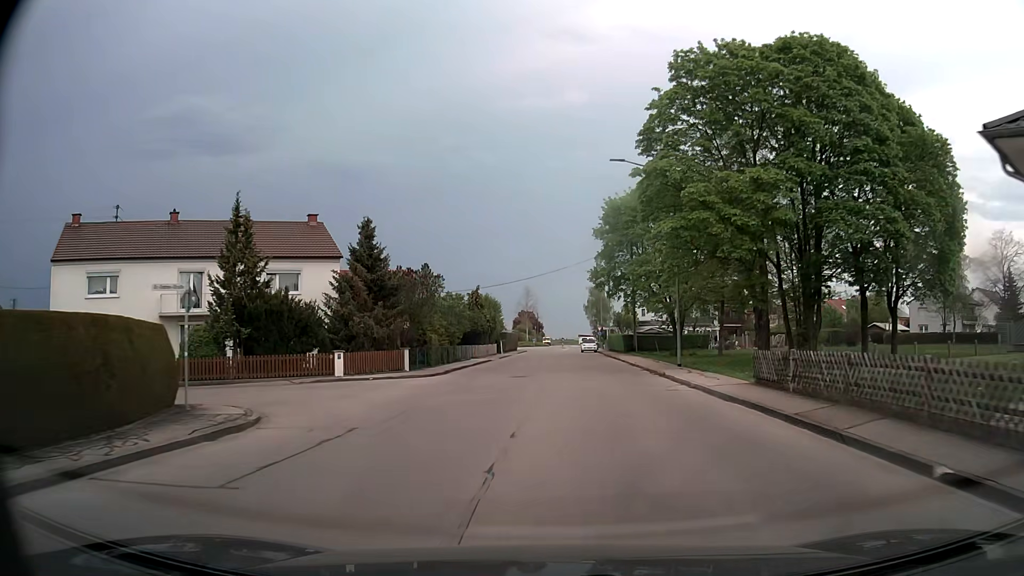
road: tertiary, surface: asphalt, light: Day
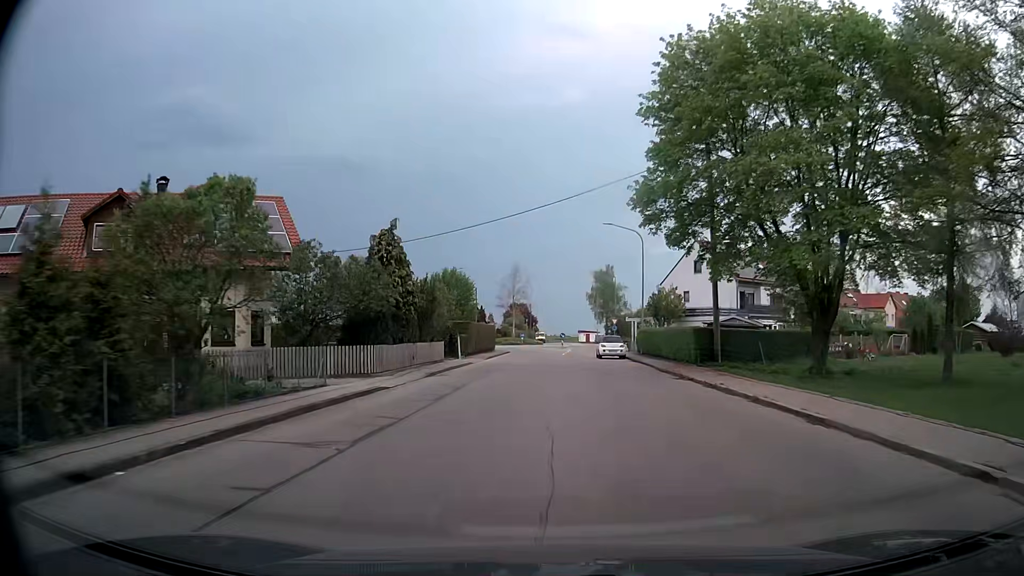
(+0.1, +31.8) m; 0°
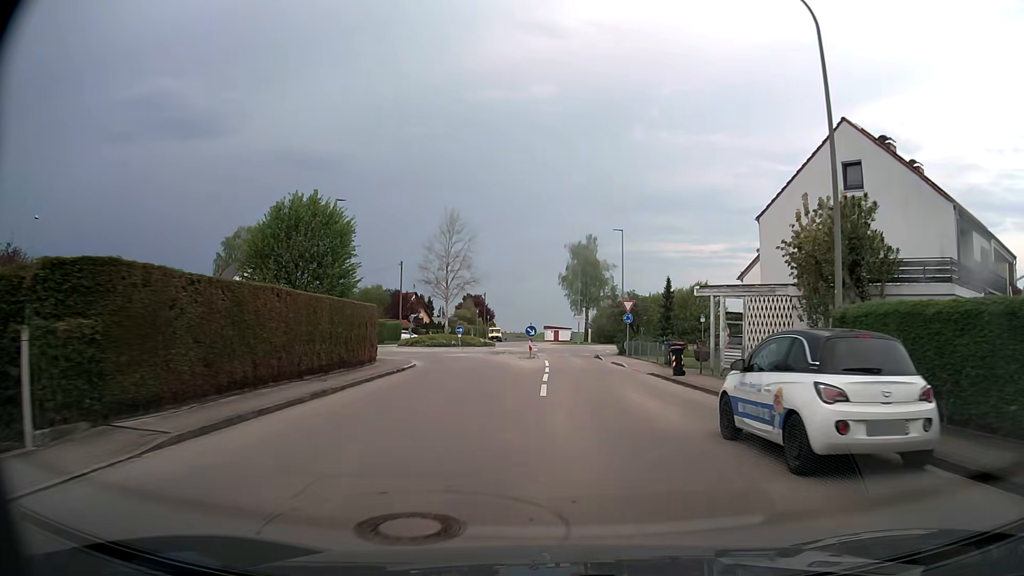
(+0.3, +36.1) m; +3°
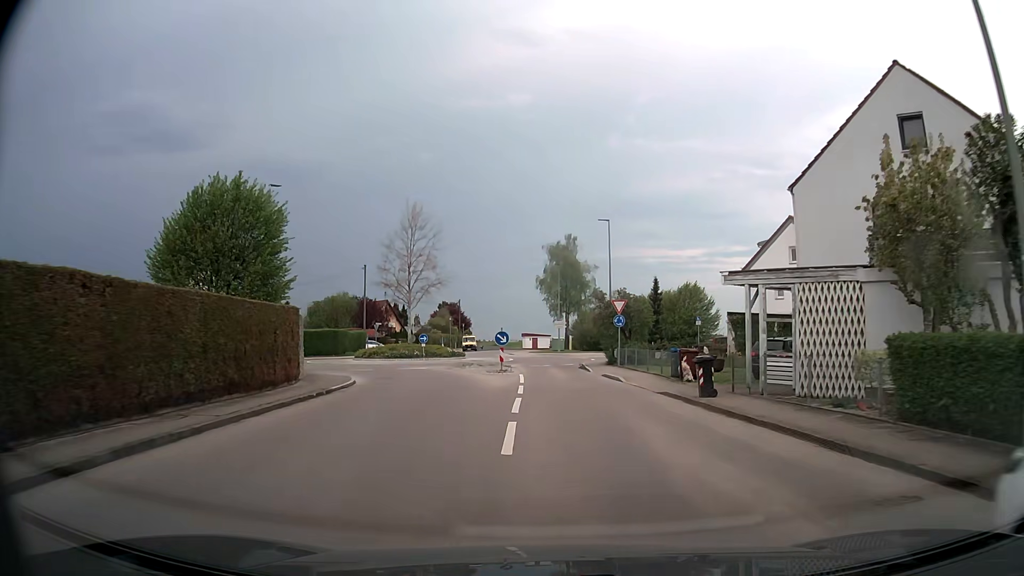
(+0.2, +6.6) m; +2°
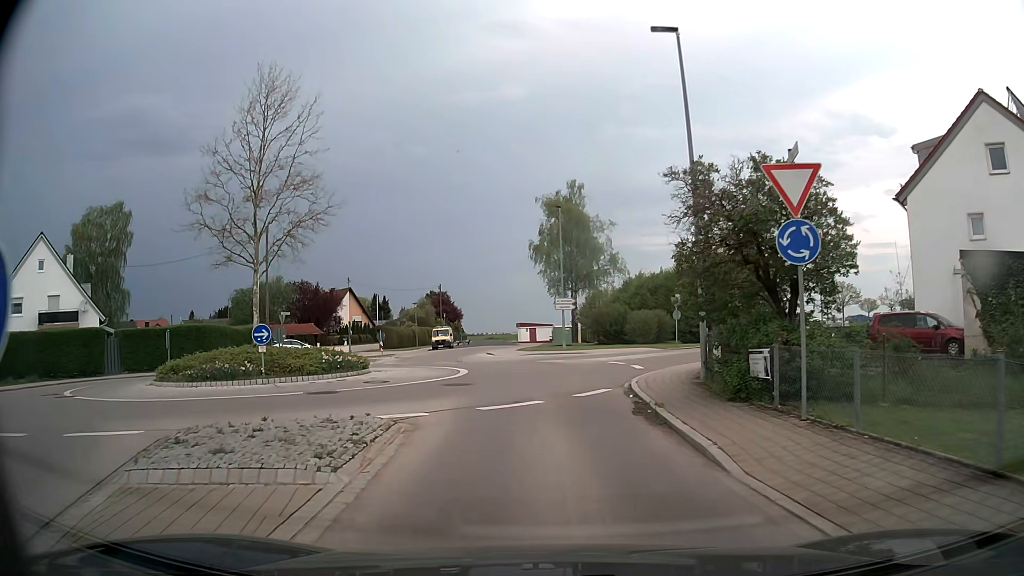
(+0.3, +25.0) m; 0°
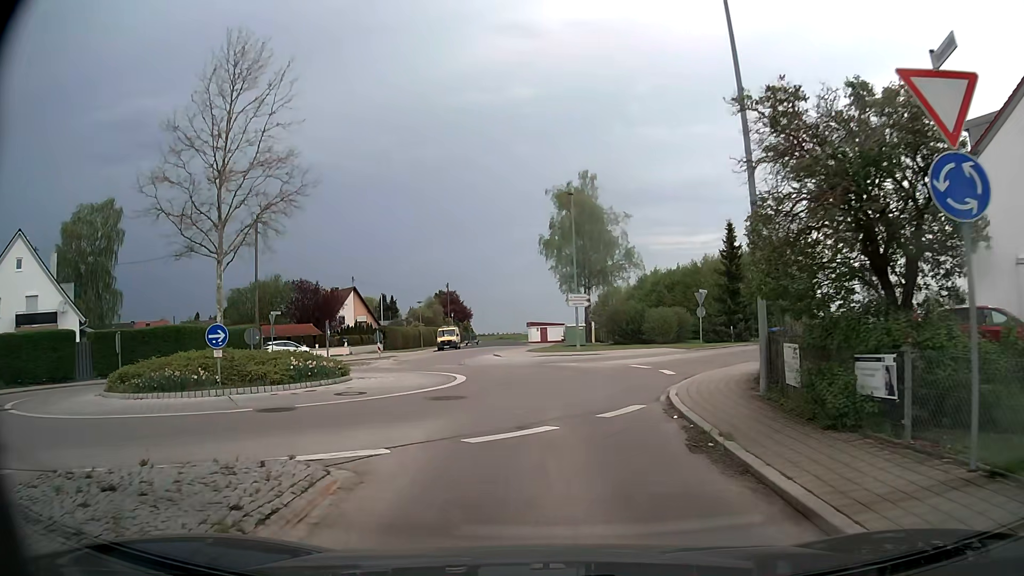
(0.0, +3.6) m; -1°
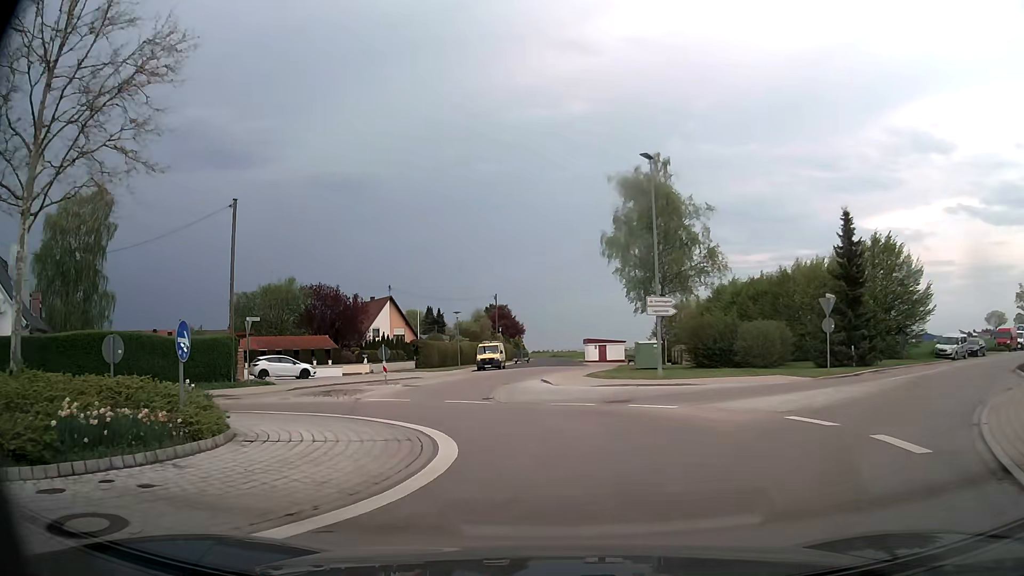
(-0.5, +11.2) m; -4°
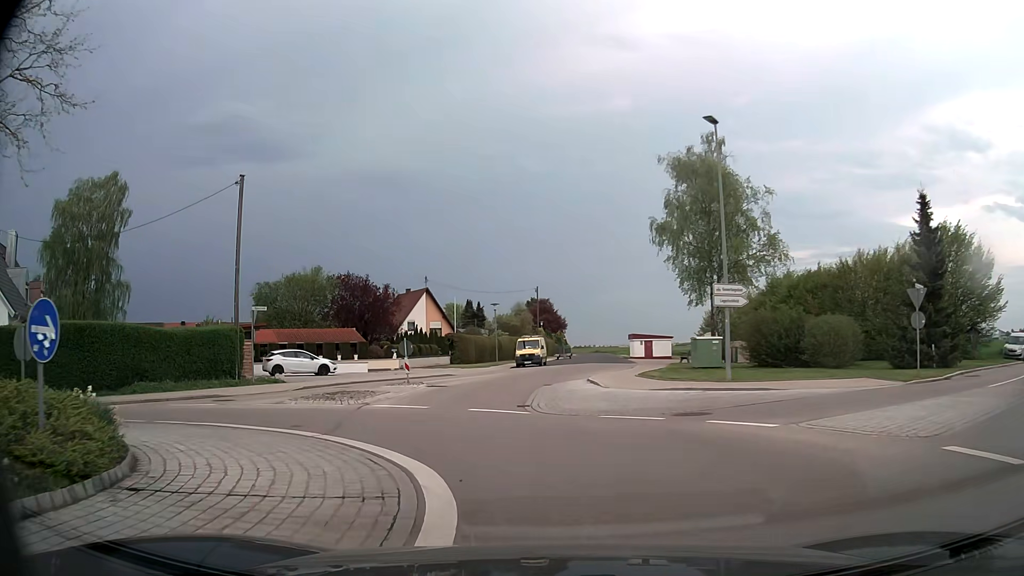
(-0.2, +4.2) m; -4°
(-1, +10) (-2, +20) (-1, +30) (+1, +40) (+2, +50) (+4, +59) (+5, +69) (+6, +79) (+7, +89) (+8, +99) m
